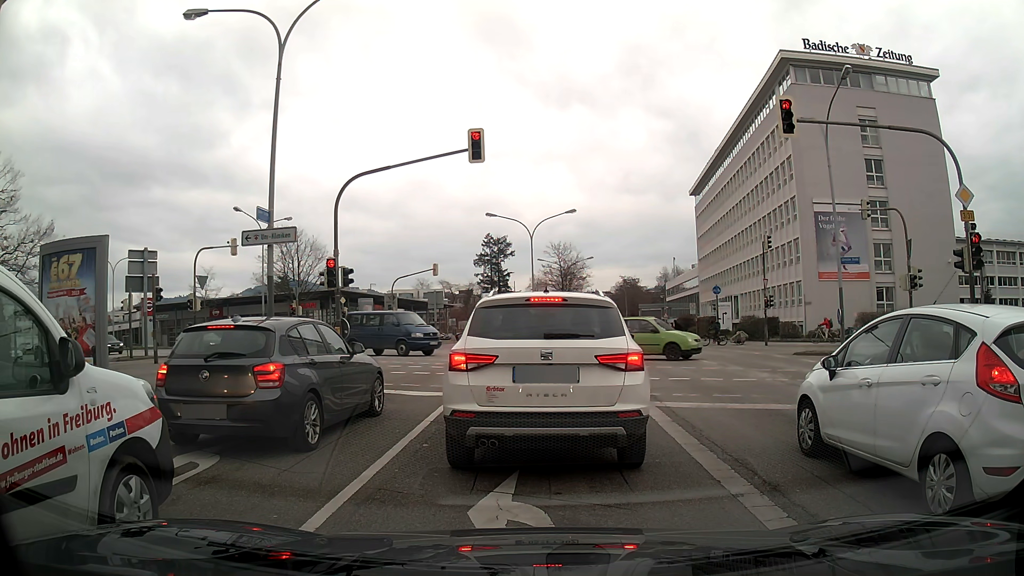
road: primary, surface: asphalt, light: Day
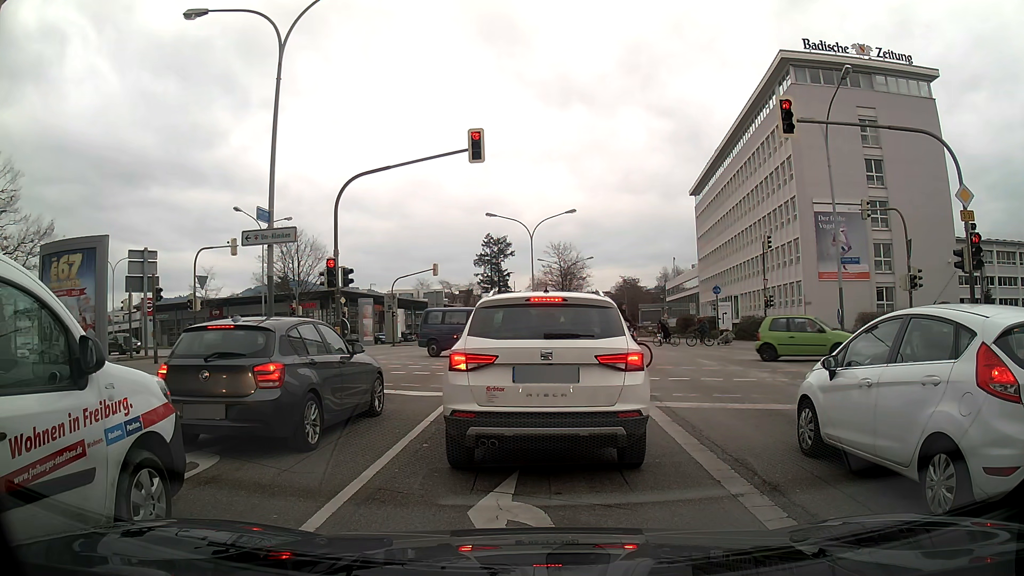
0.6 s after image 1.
(0.0, 0.0) m; 0°
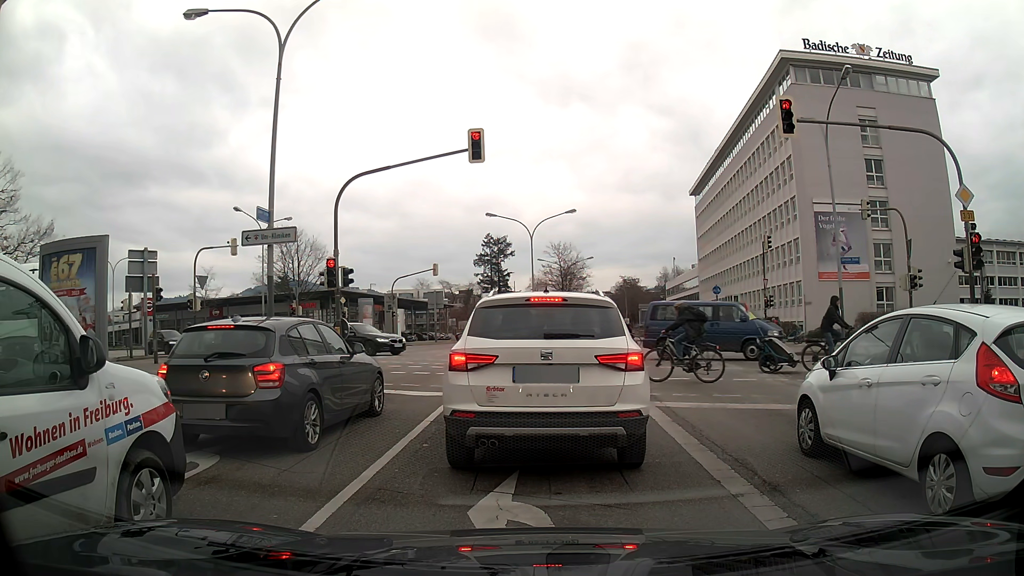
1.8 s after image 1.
(0.0, 0.0) m; 0°
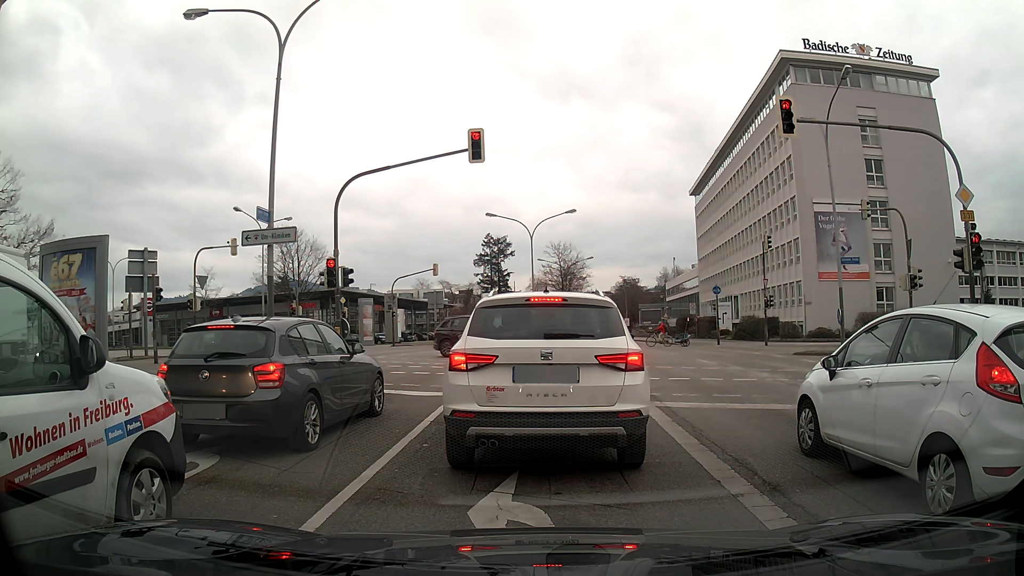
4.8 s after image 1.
(0.0, 0.0) m; 0°
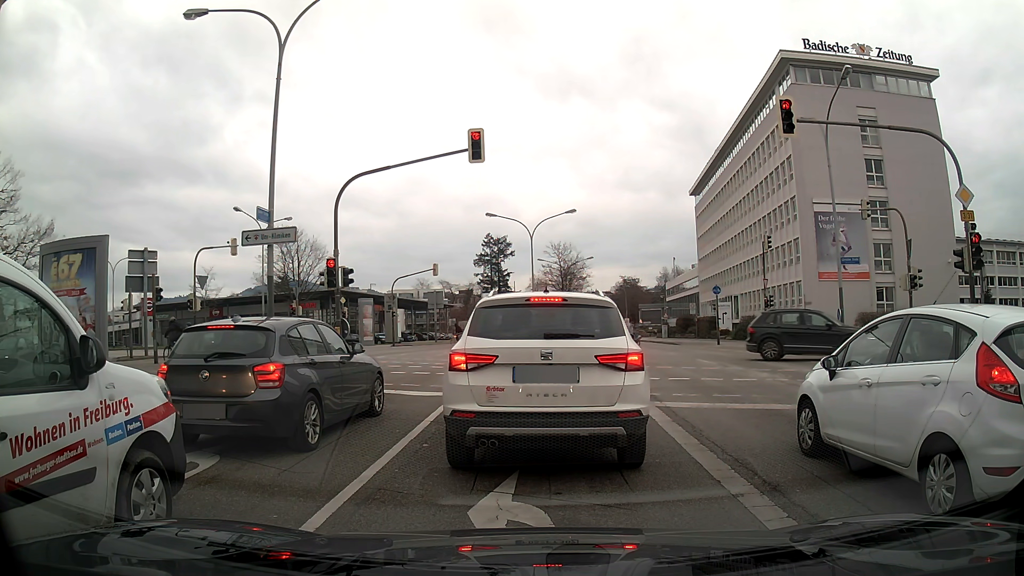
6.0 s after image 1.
(0.0, 0.0) m; 0°
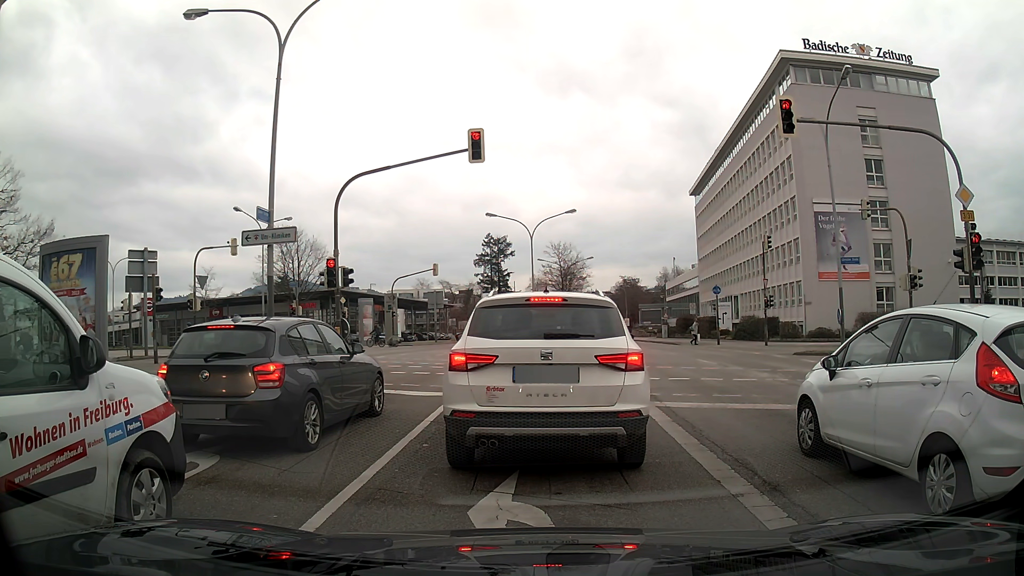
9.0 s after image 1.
(0.0, 0.0) m; 0°
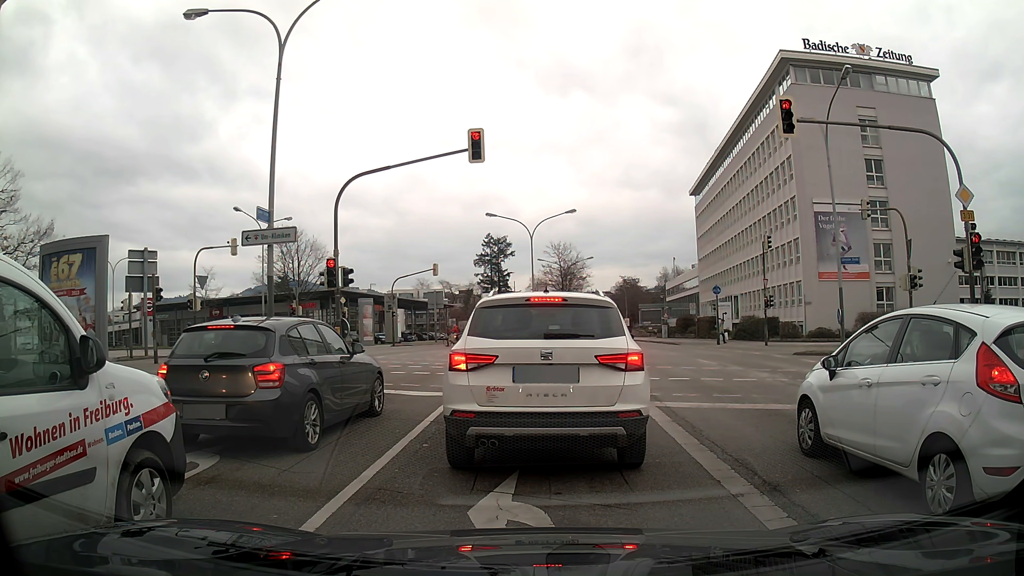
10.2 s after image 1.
(0.0, 0.0) m; 0°
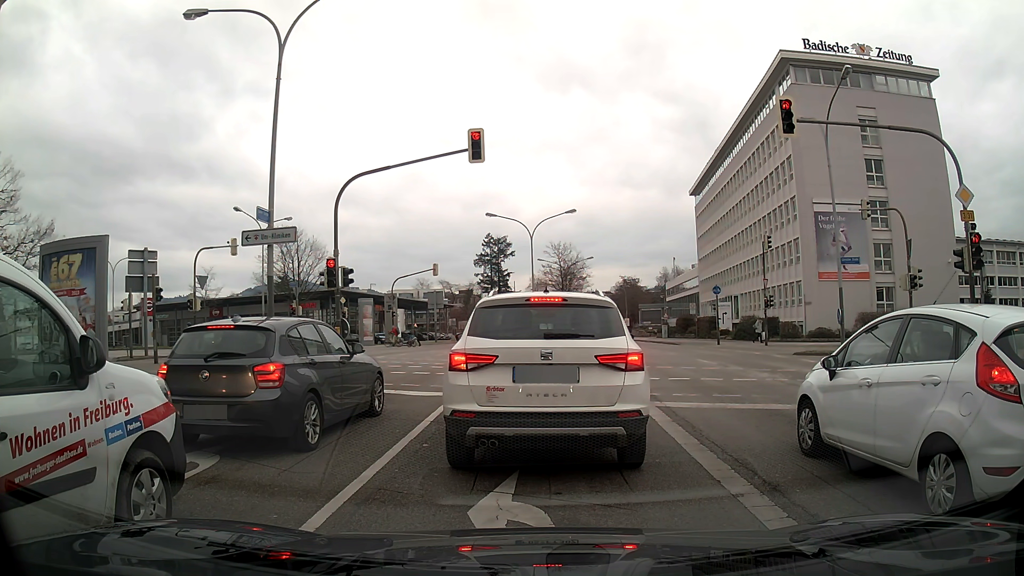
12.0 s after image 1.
(0.0, 0.0) m; 0°
